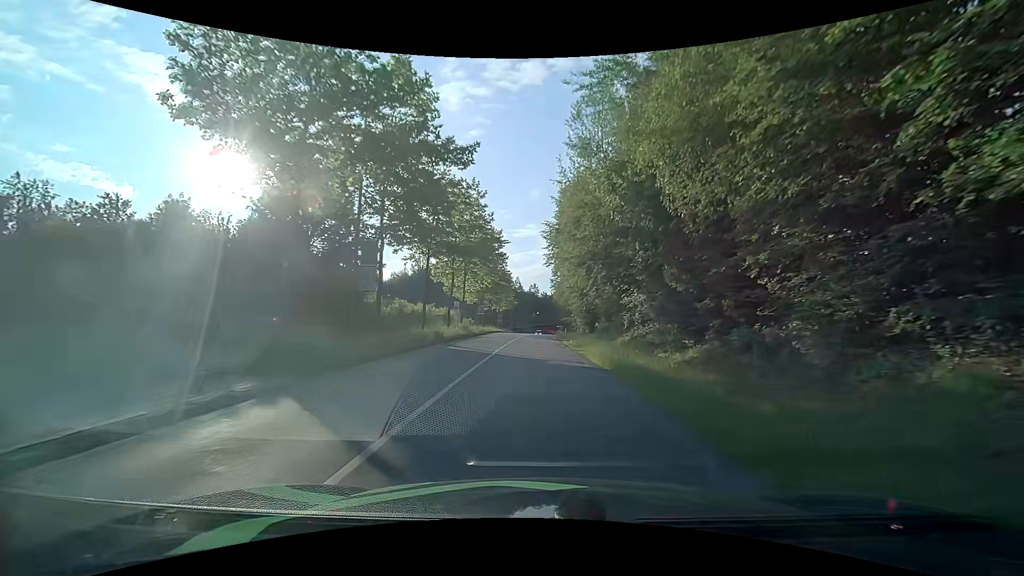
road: secondary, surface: asphalt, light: Day
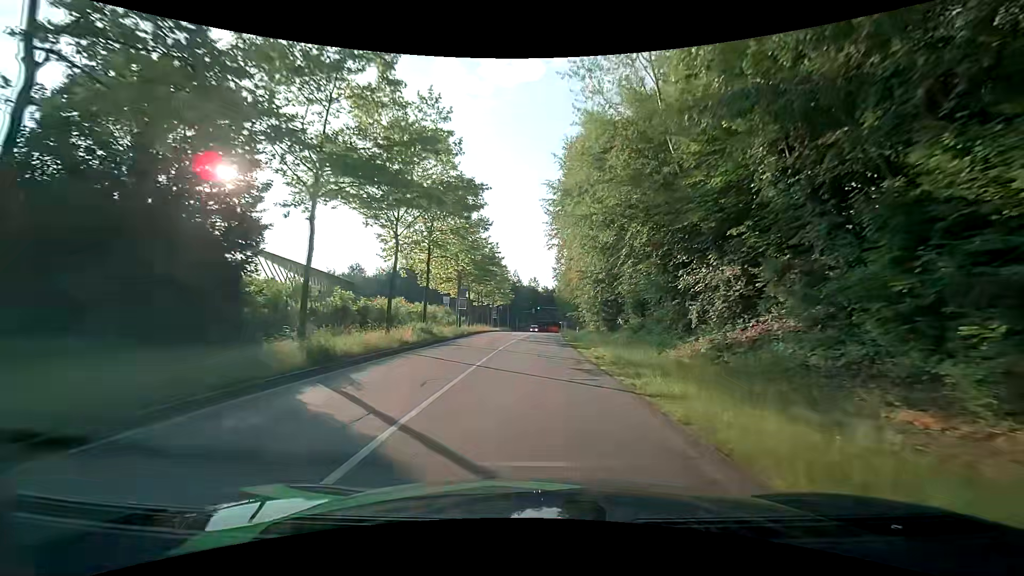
(0.0, +14.7) m; 0°
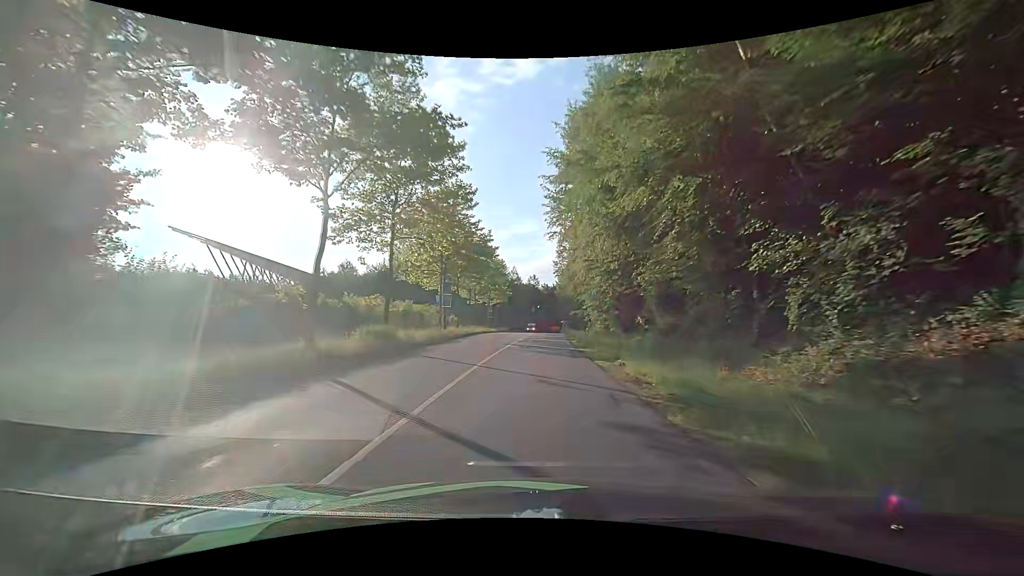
(0.0, +7.5) m; +1°
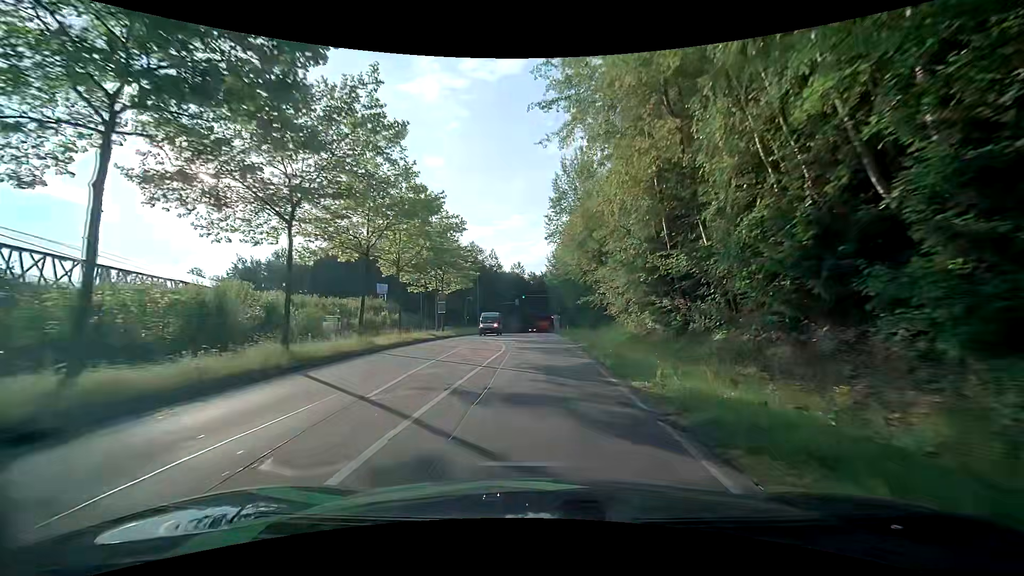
(-0.4, +29.9) m; 0°
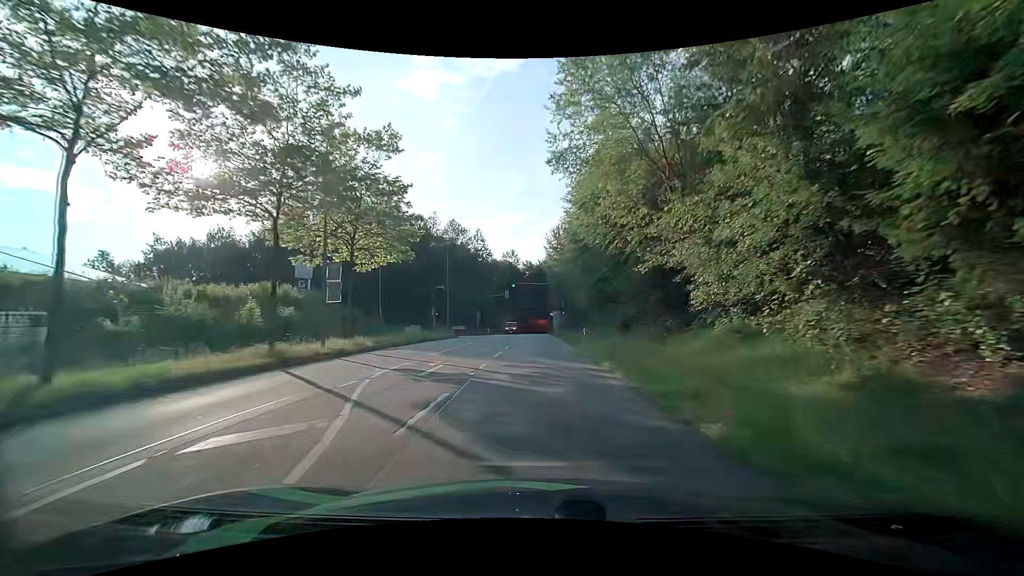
(+0.1, +23.0) m; +1°
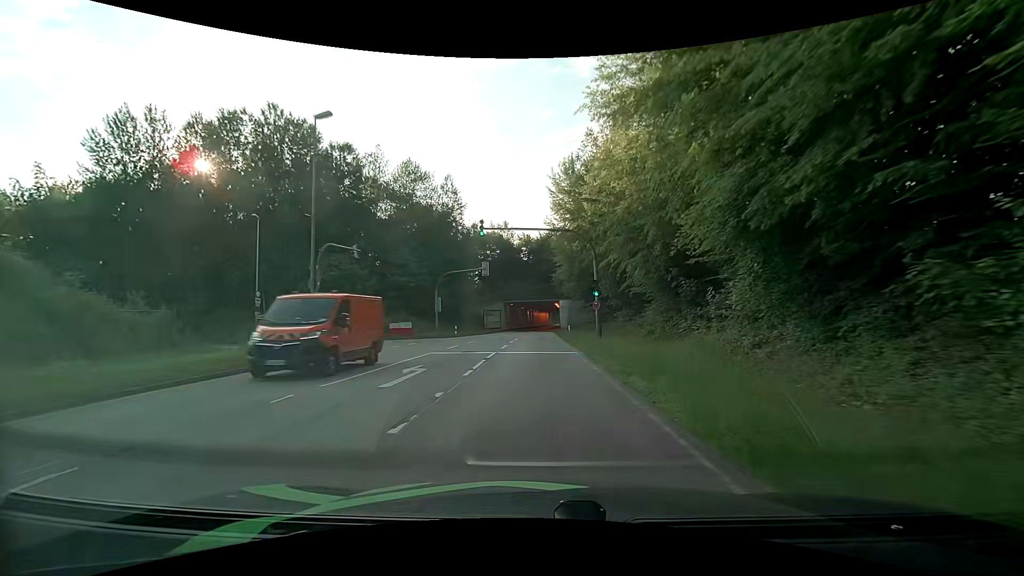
(-0.2, +31.7) m; 0°
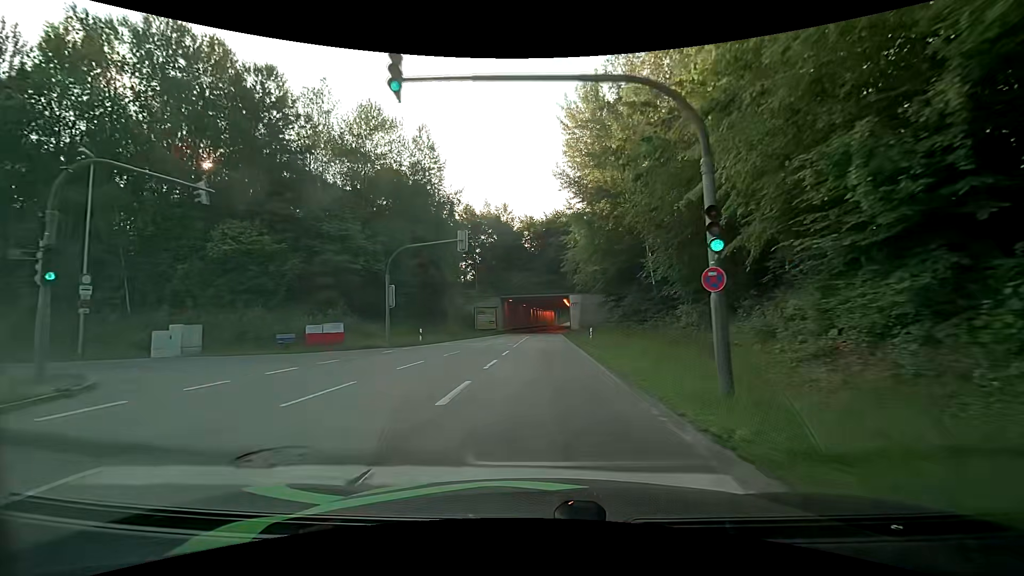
(-0.1, +16.0) m; 0°
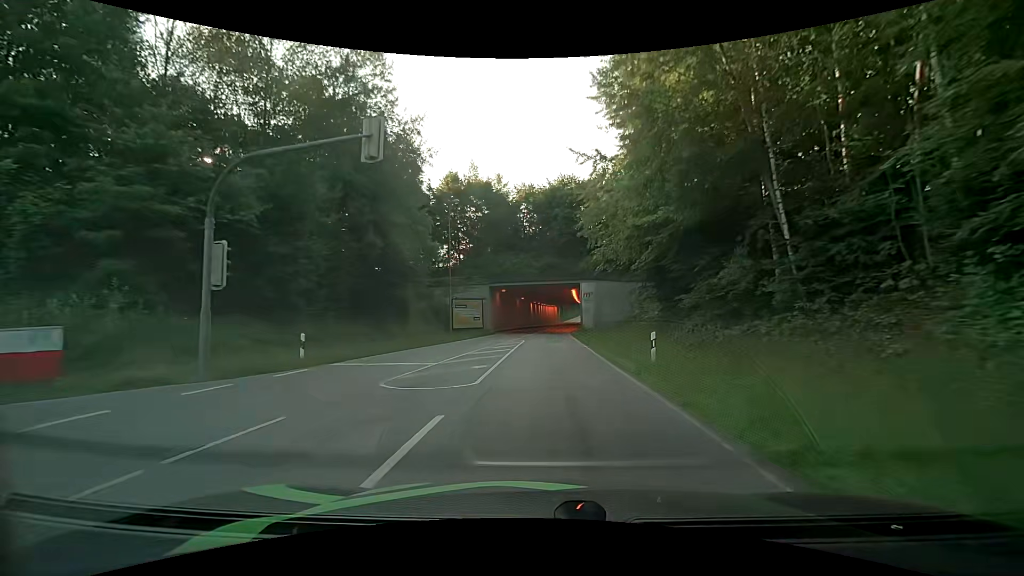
(-0.1, +16.4) m; 0°
